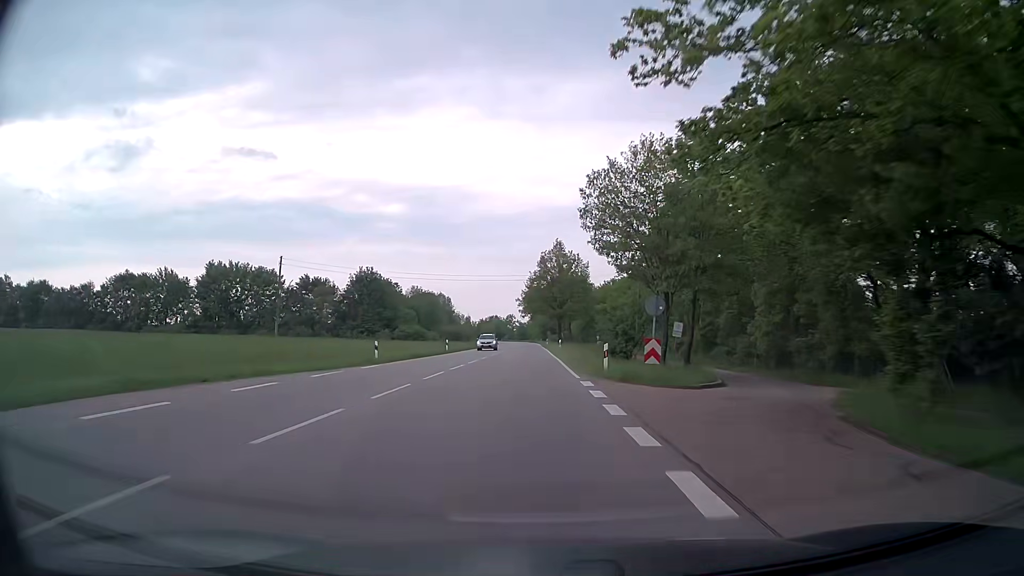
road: secondary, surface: asphalt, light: Day
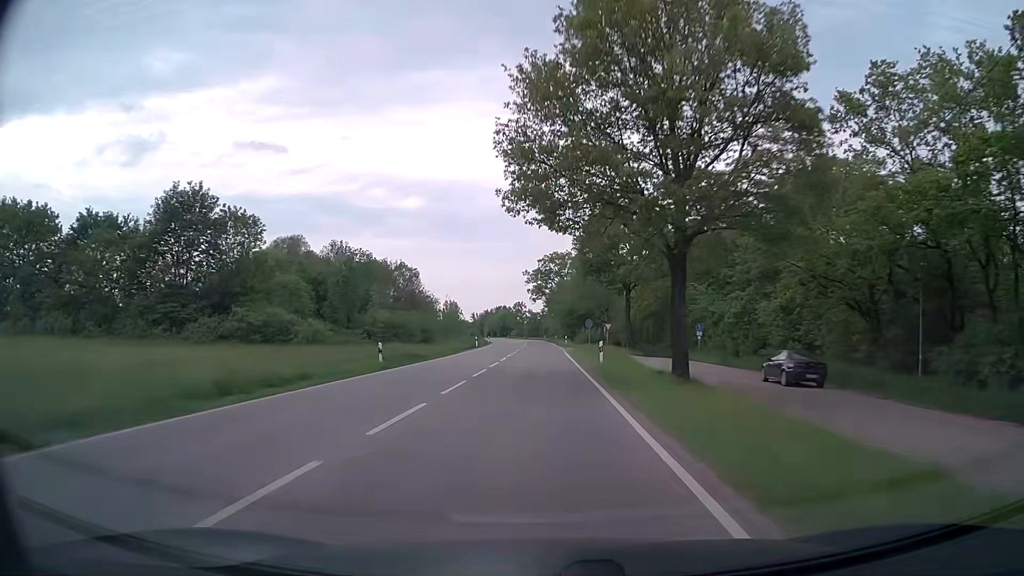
(-0.6, +71.0) m; -1°
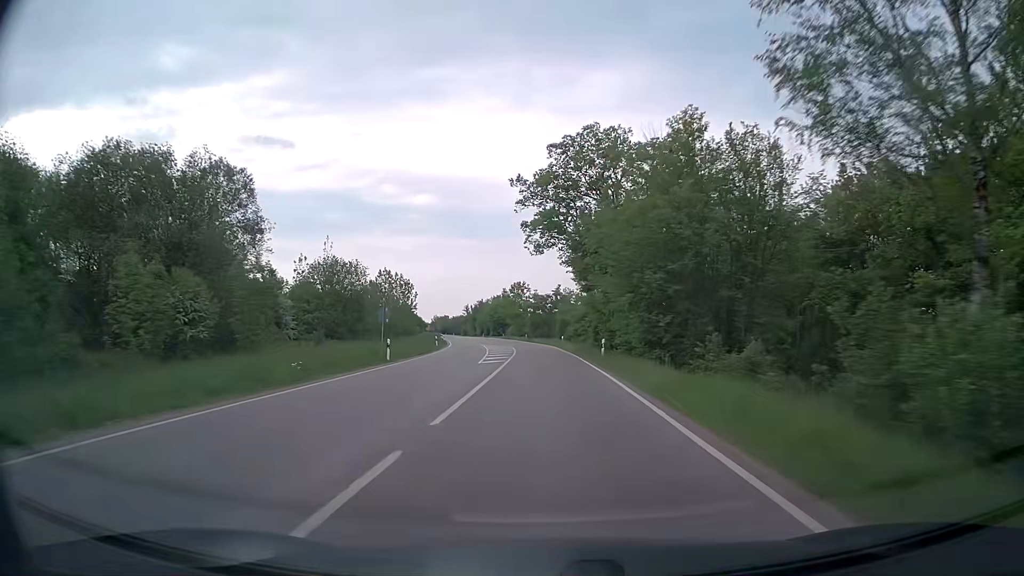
(-0.5, +71.2) m; -1°
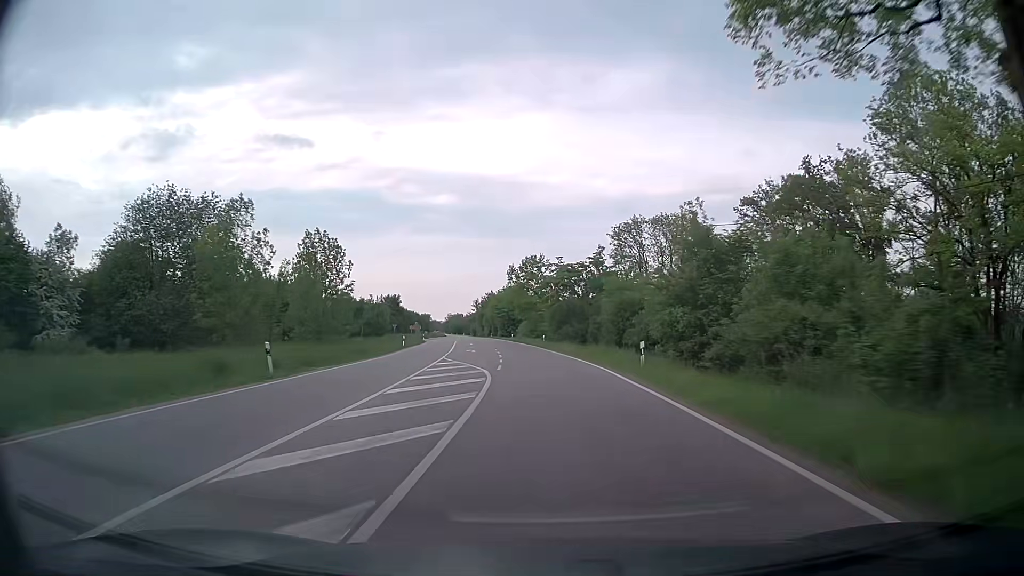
(-0.6, +42.7) m; -2°
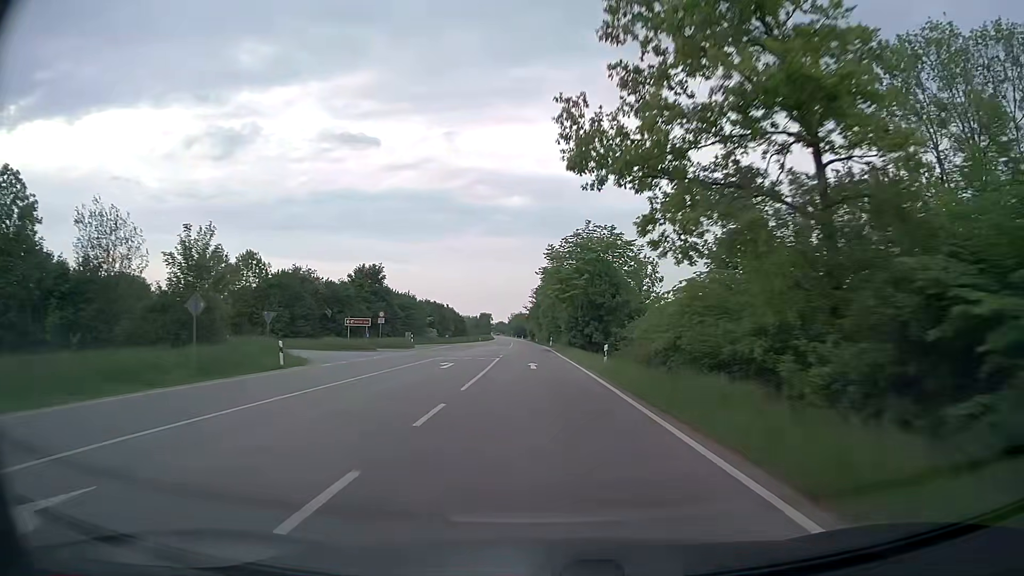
(-3.9, +71.0) m; -6°
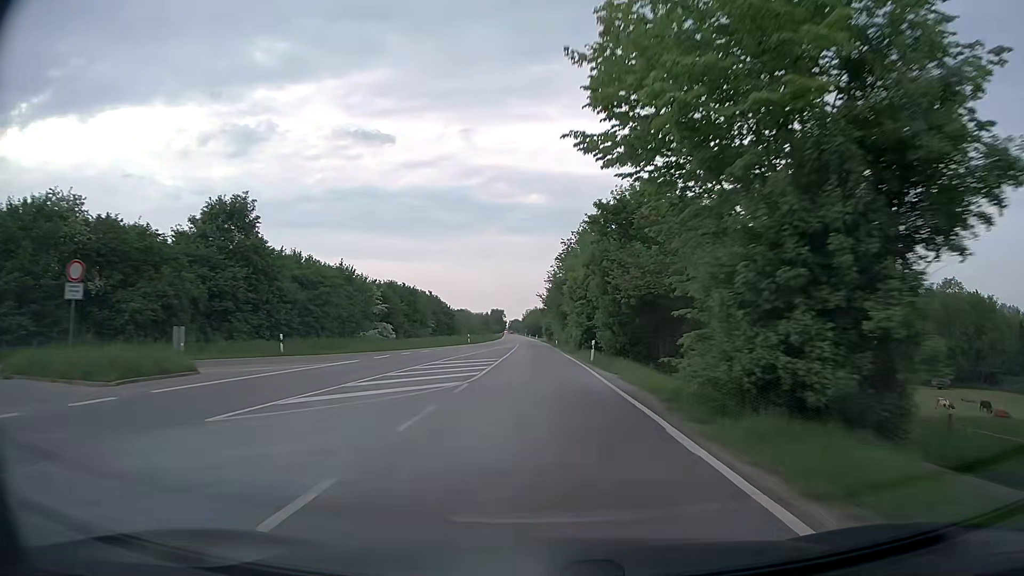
(-0.6, +42.8) m; -1°
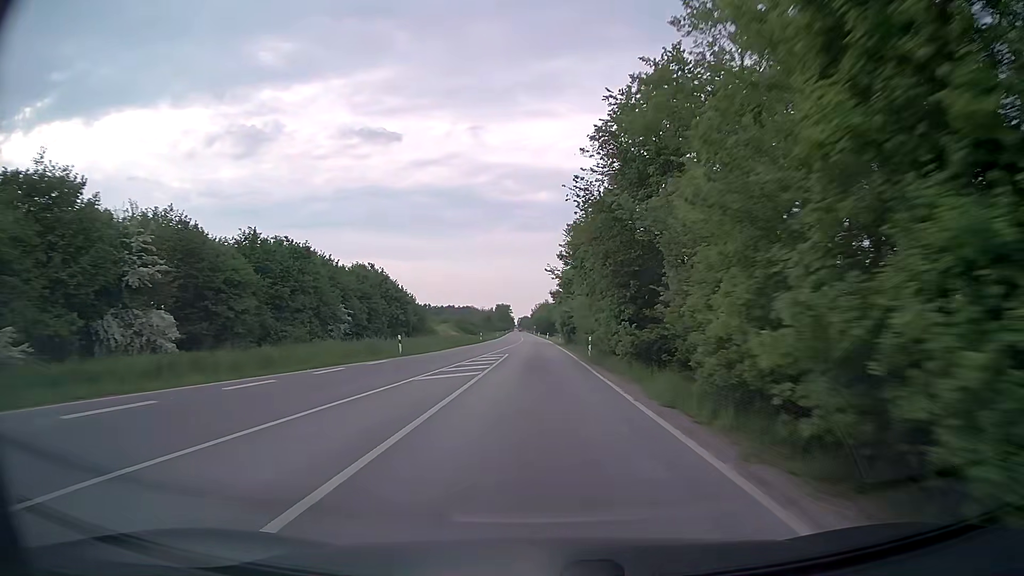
(-0.3, +42.7) m; -1°
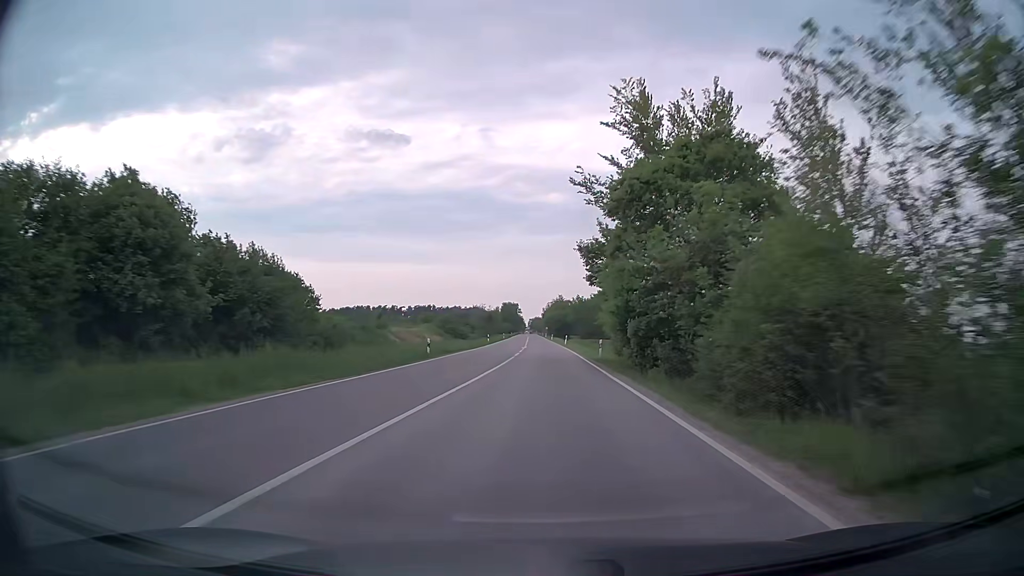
(-0.3, +42.7) m; -1°
(0, +10) (0, +20) (0, +30) (0, +40) (0, +50) (0, +60) (-1, +70) (-1, +80) (-1, +90) (-1, +100) m
